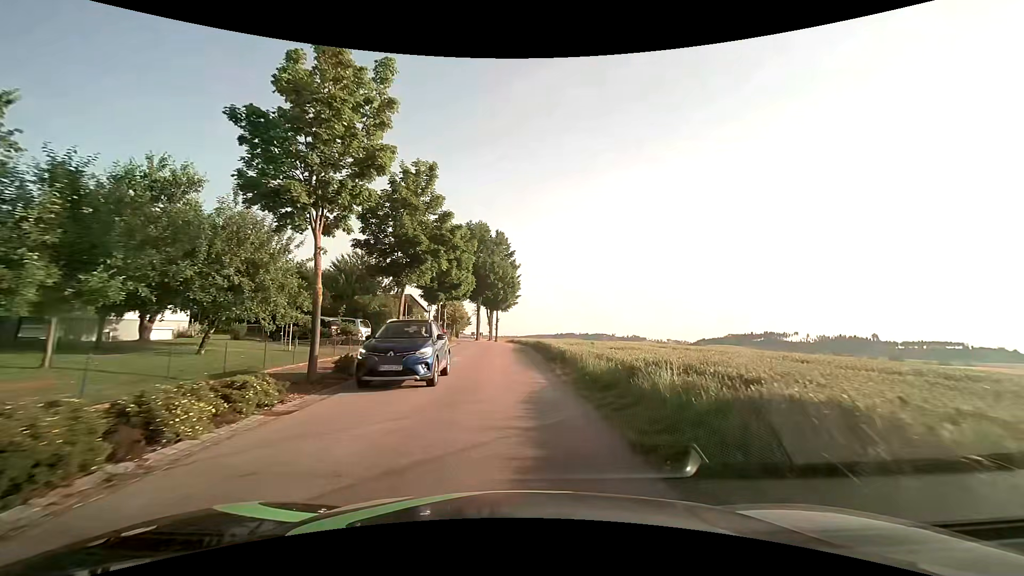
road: tertiary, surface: asphalt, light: Day
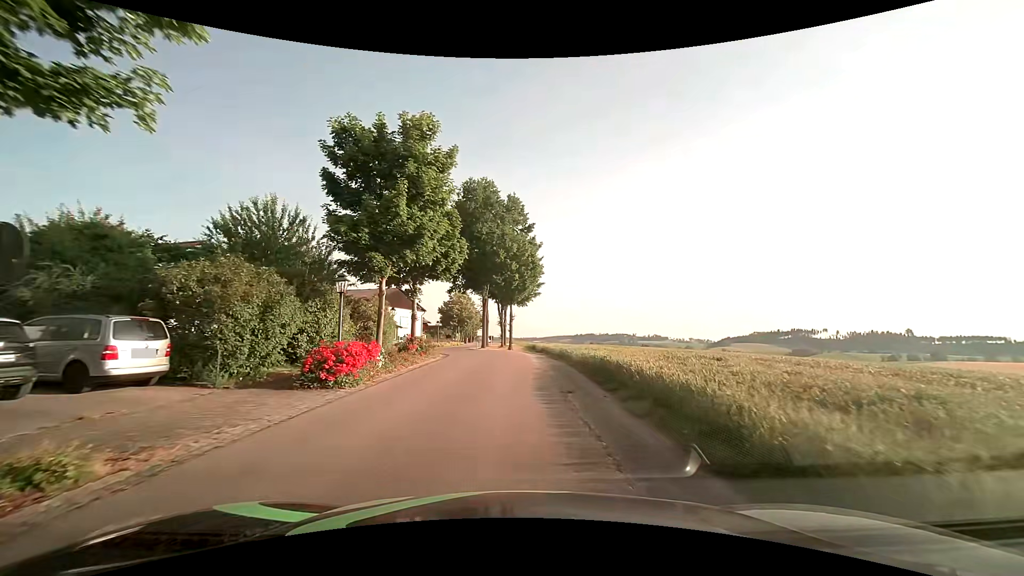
(-0.4, +19.6) m; -2°
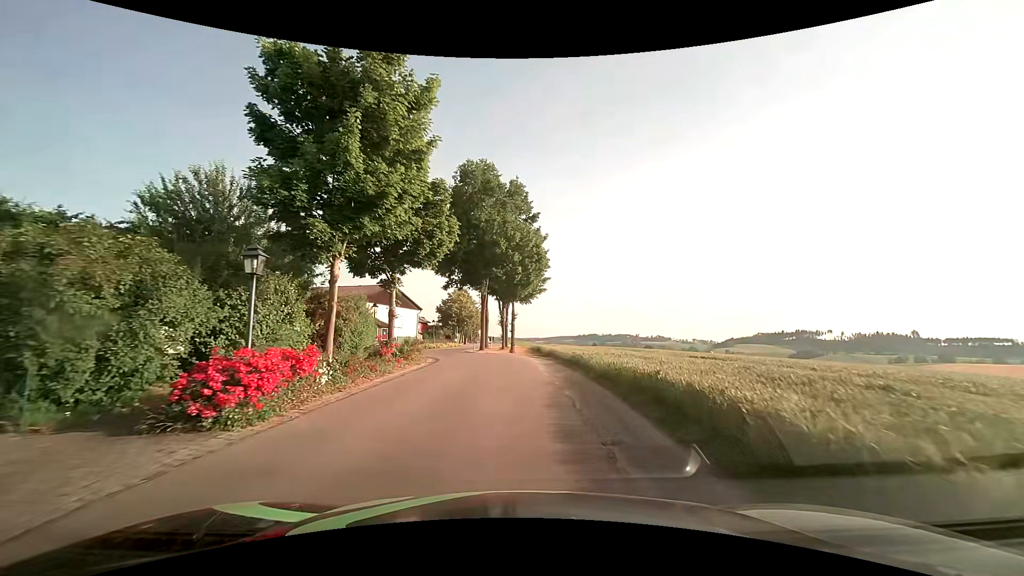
(0.0, +4.9) m; -1°
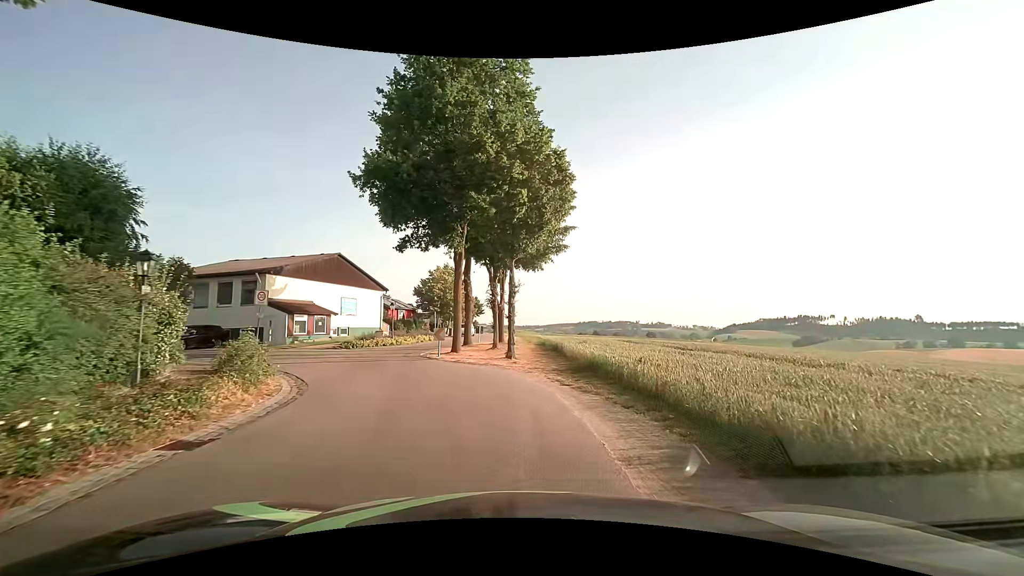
(-0.1, +17.4) m; 0°
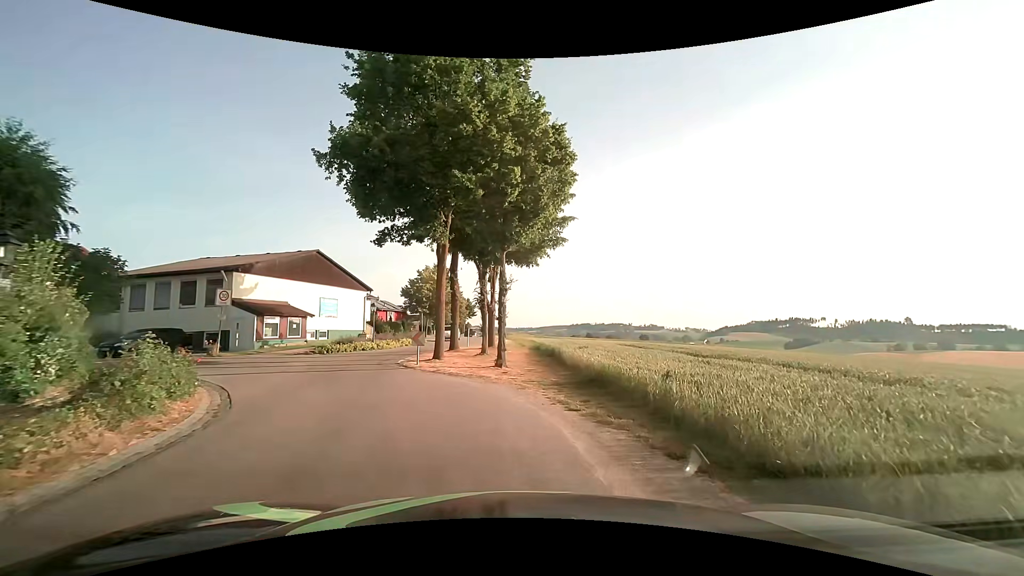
(0.0, +2.6) m; +1°
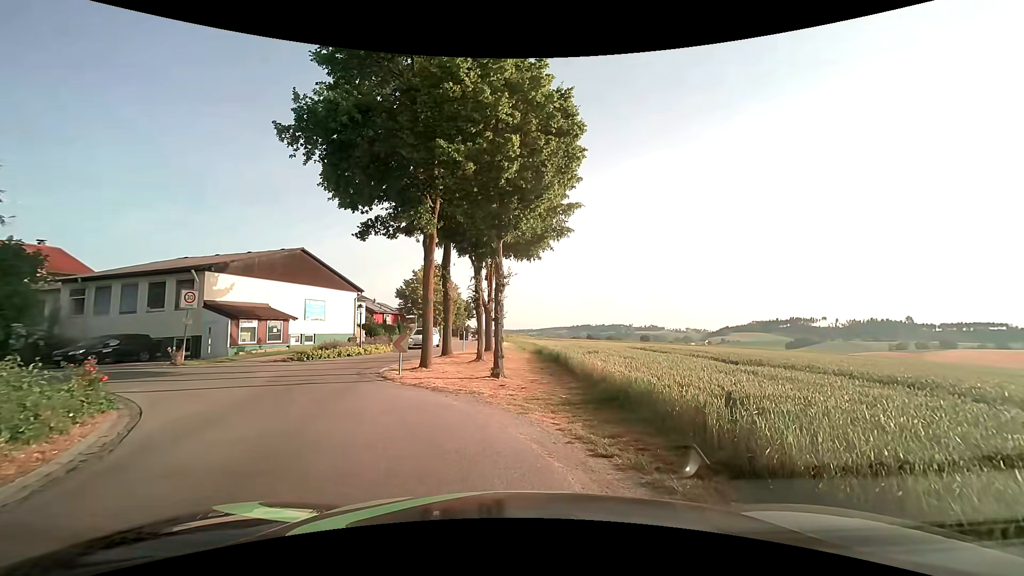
(0.0, +2.3) m; 0°
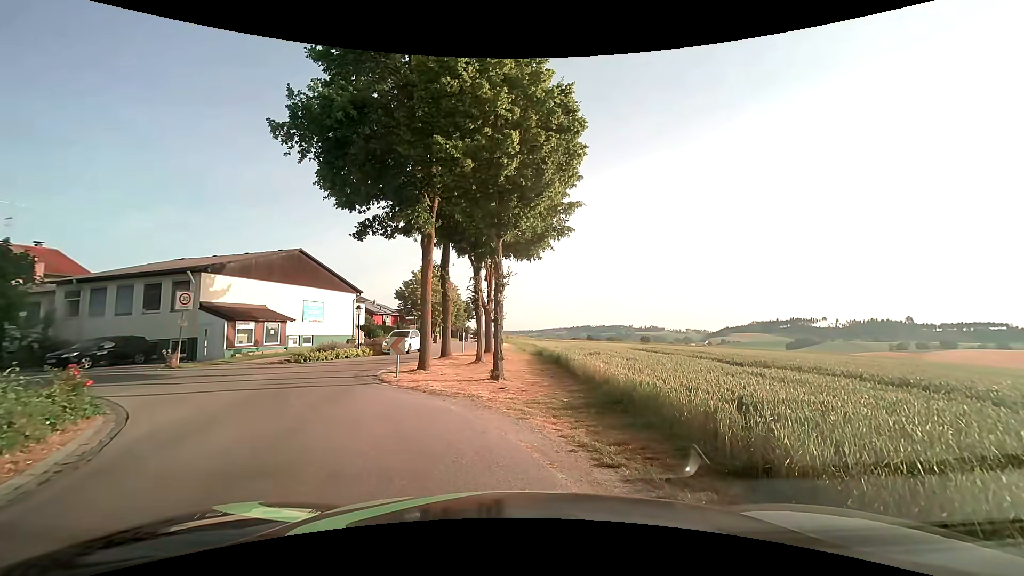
(0.0, +0.3) m; 0°
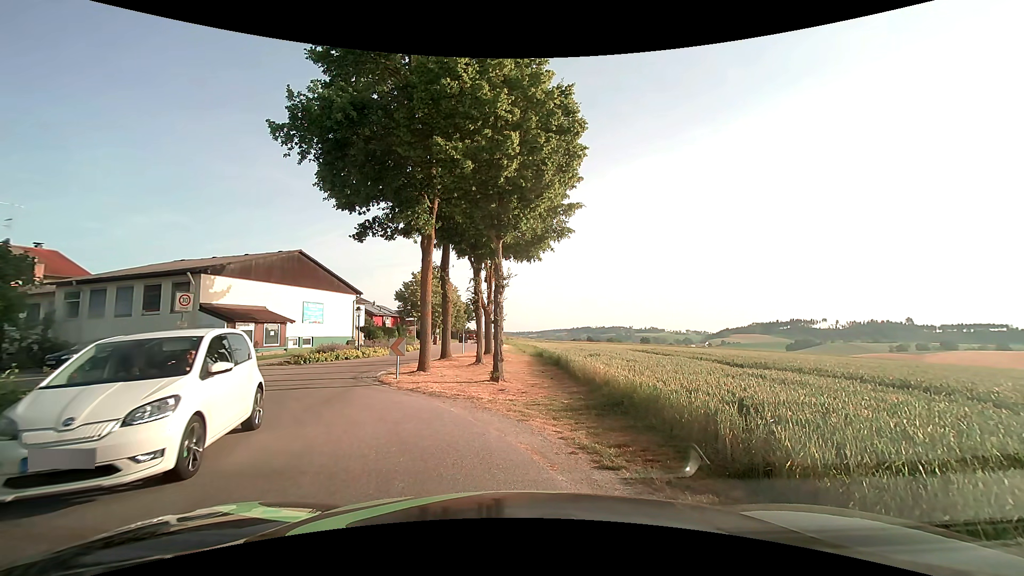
(0.0, +0.1) m; 0°
